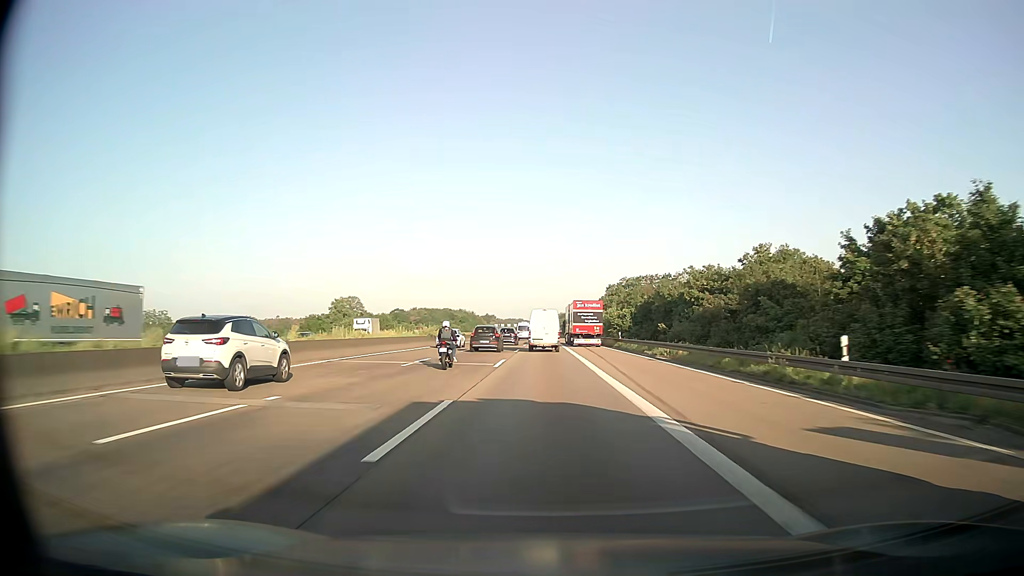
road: motorway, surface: asphalt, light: Day
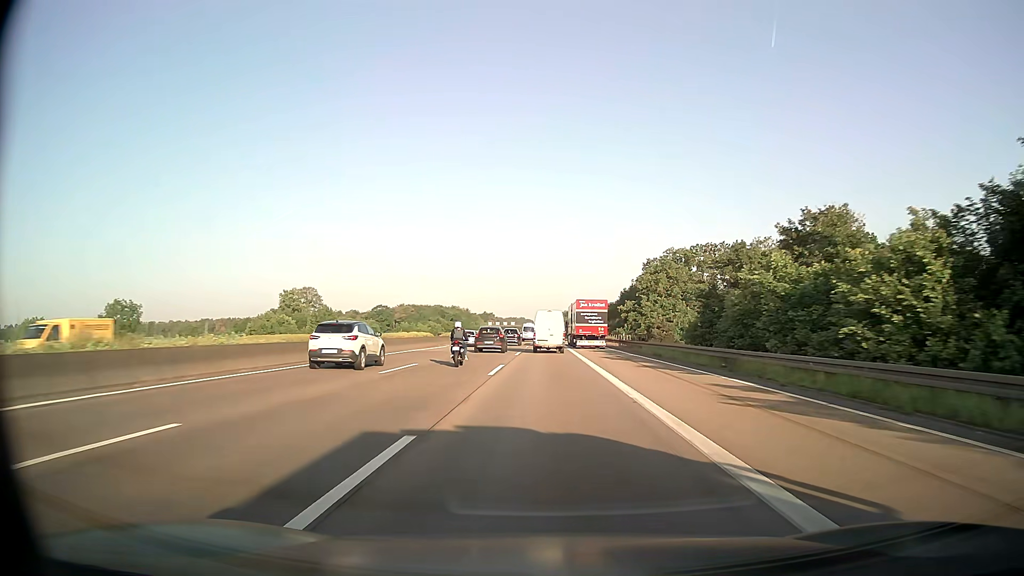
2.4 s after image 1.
(-0.4, +58.3) m; 0°
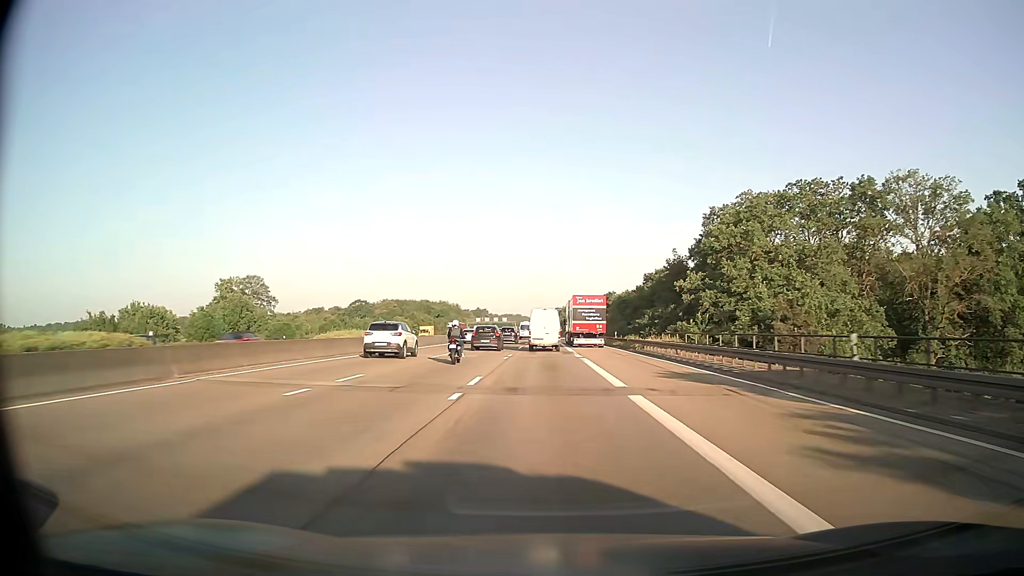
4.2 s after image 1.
(+0.1, +43.8) m; 0°
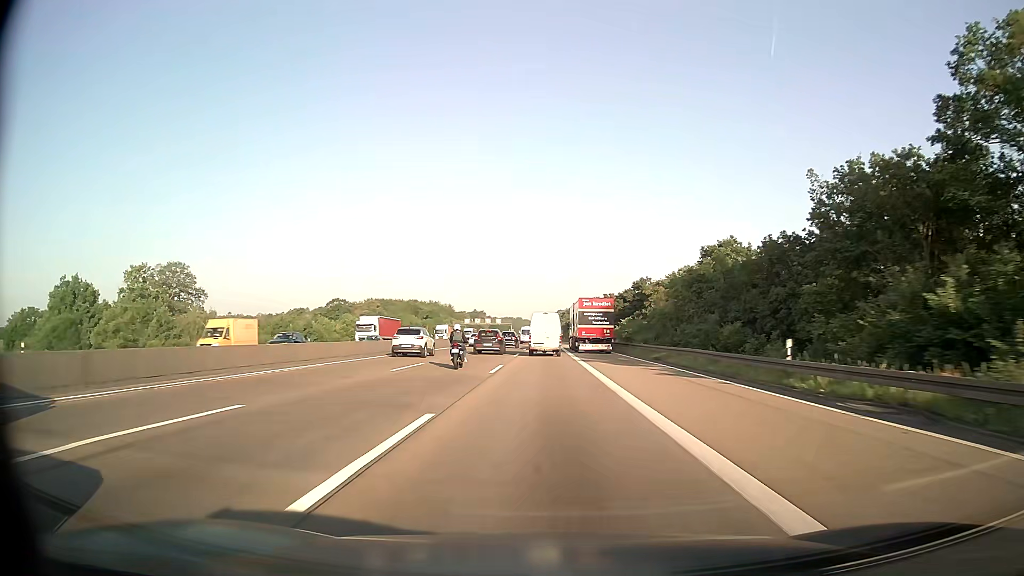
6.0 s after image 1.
(-0.1, +44.1) m; 0°
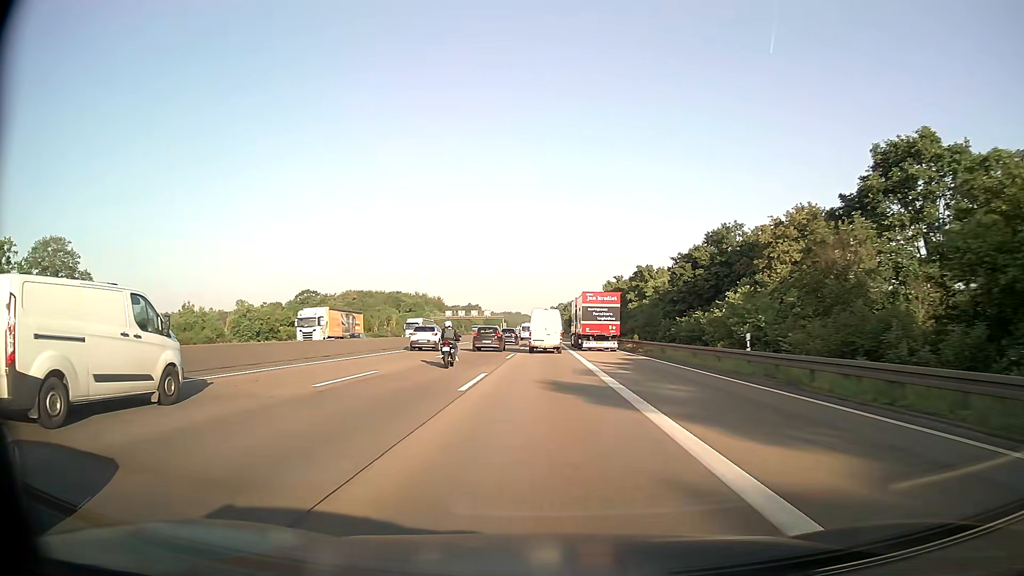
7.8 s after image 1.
(-0.1, +44.0) m; 0°
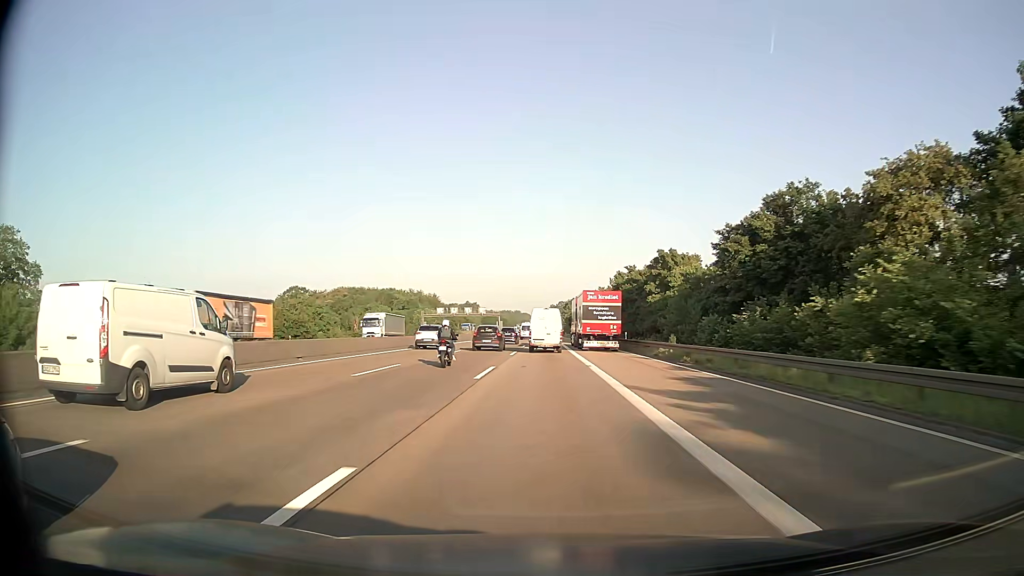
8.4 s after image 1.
(0.0, +14.6) m; 0°
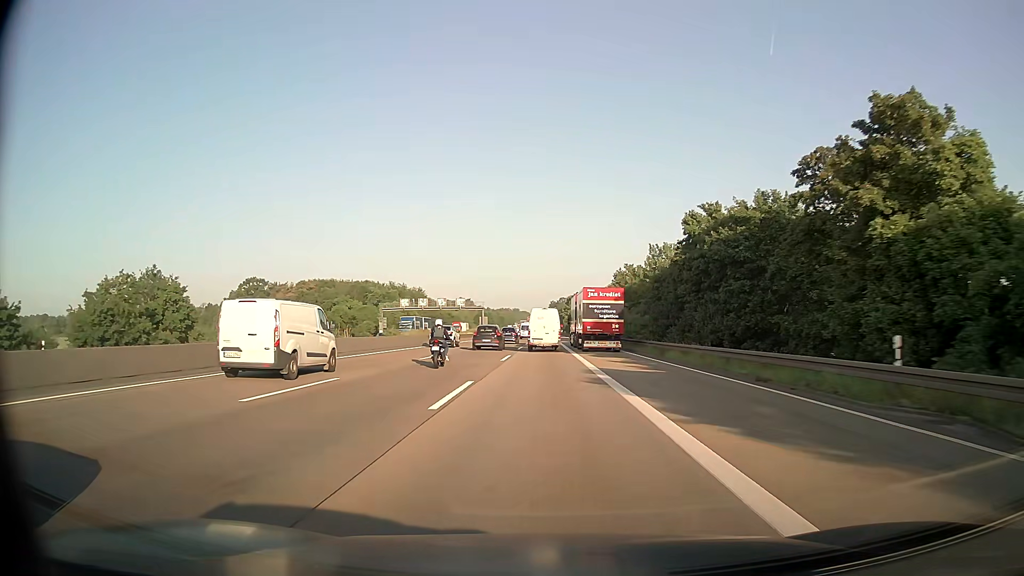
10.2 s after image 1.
(-0.1, +43.4) m; 0°
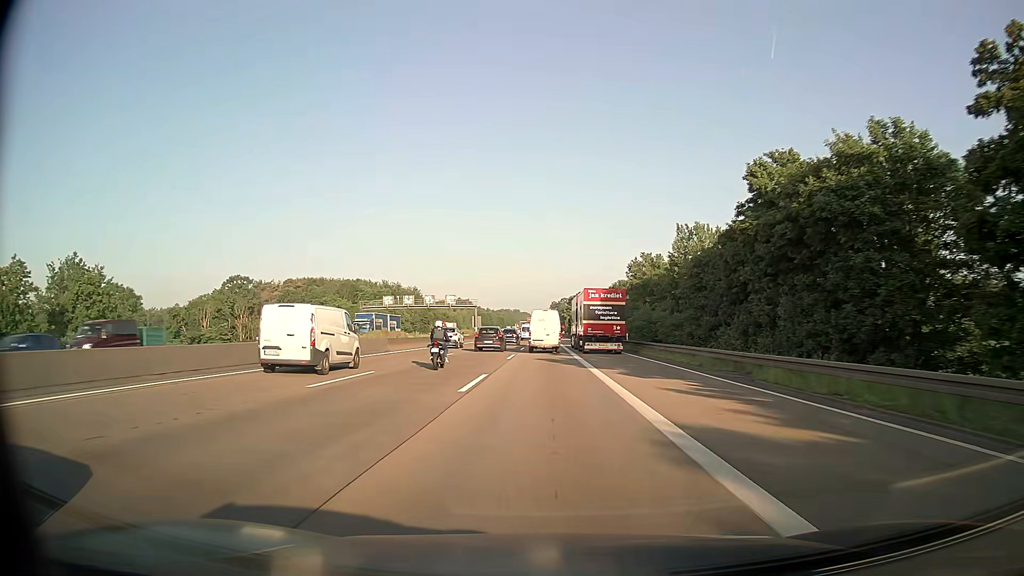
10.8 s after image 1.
(+0.1, +14.4) m; 0°
(0, +10) (0, +20) (0, +30) (0, +40) (0, +50) (0, +60) (0, +70) (0, +80) (0, +90) (0, +100) m
